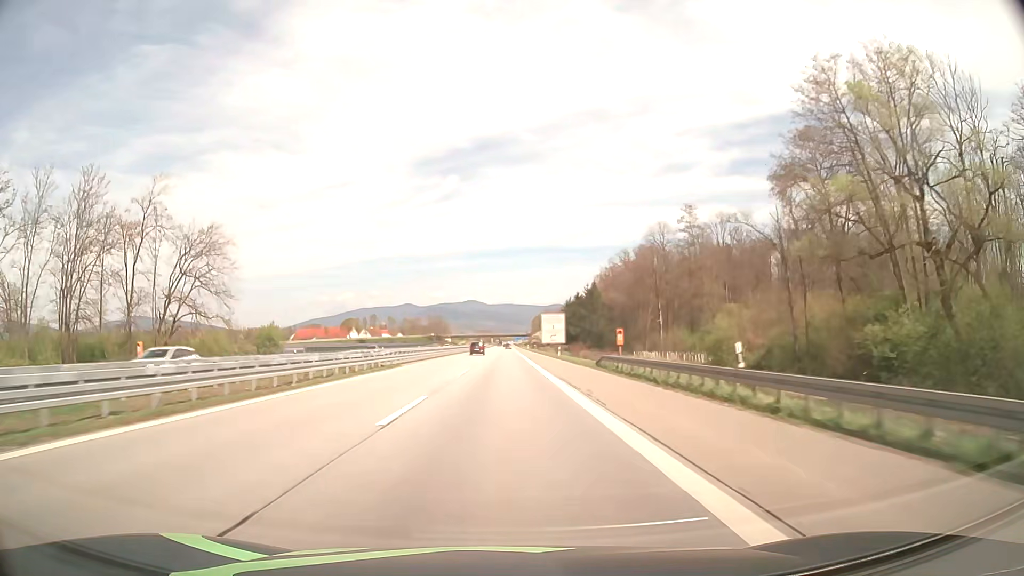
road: motorway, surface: asphalt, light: Day
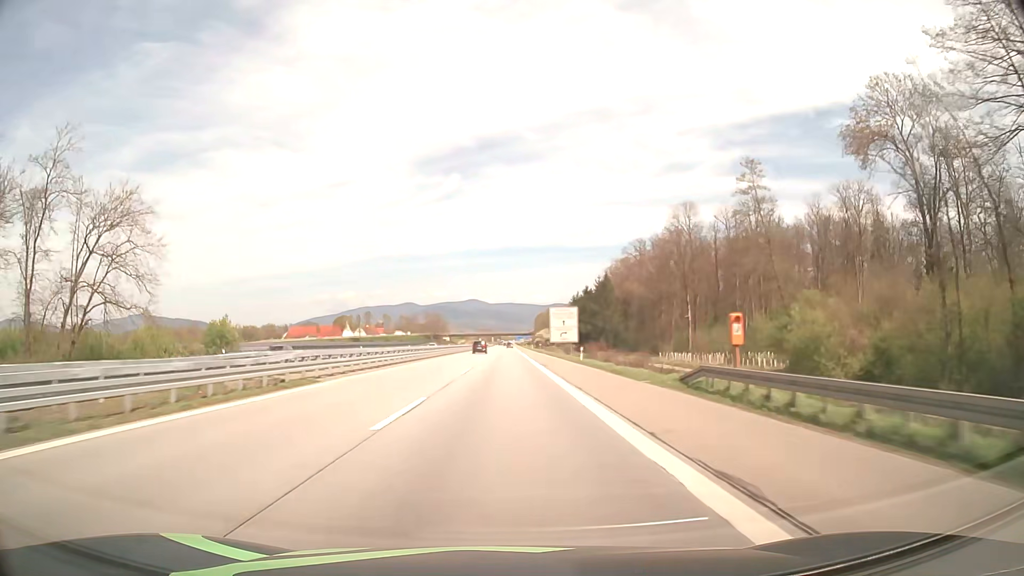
(0.0, +19.2) m; 0°
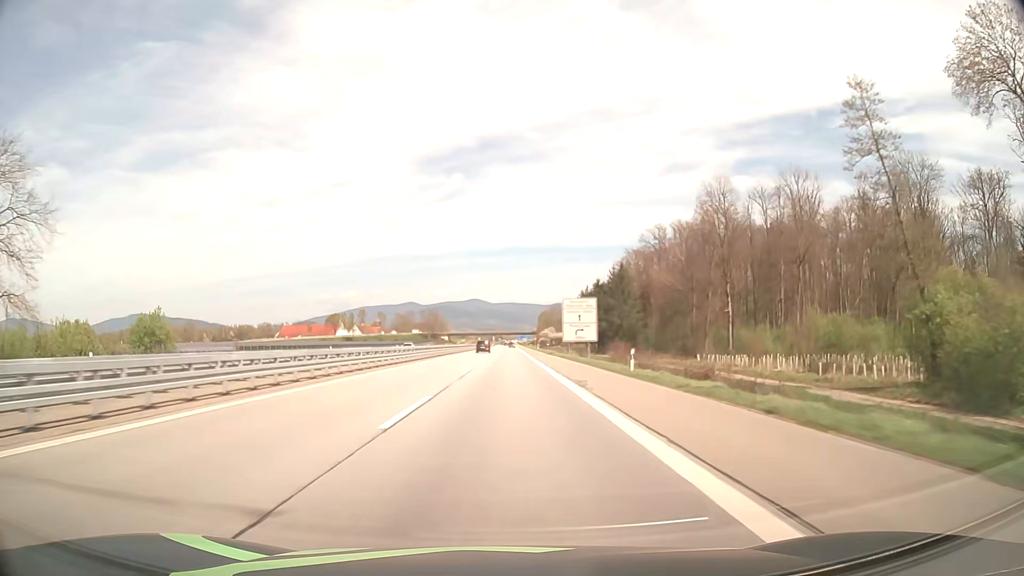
(0.0, +19.2) m; 0°
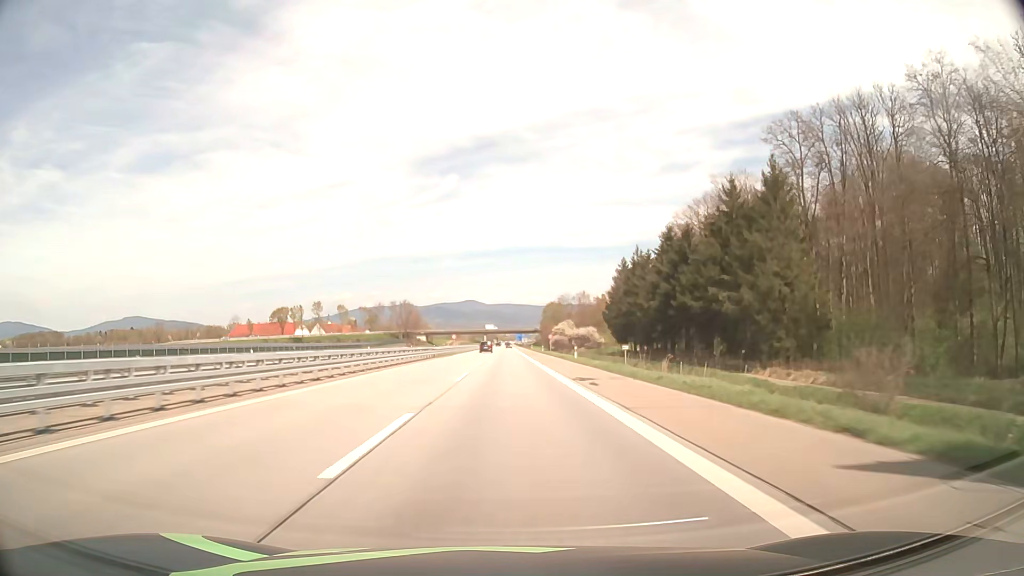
(+0.2, +76.0) m; 0°
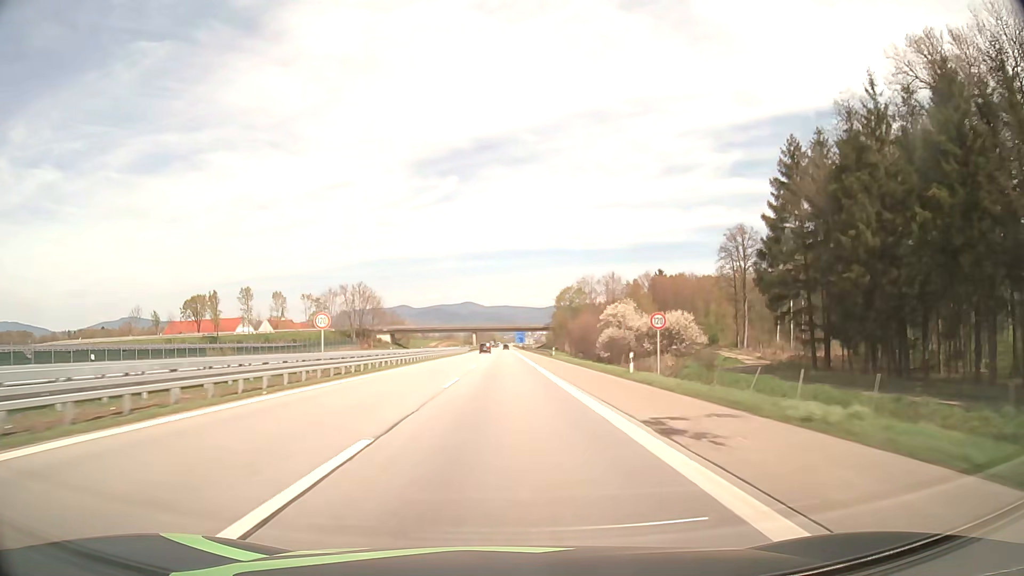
(+0.1, +75.5) m; 0°
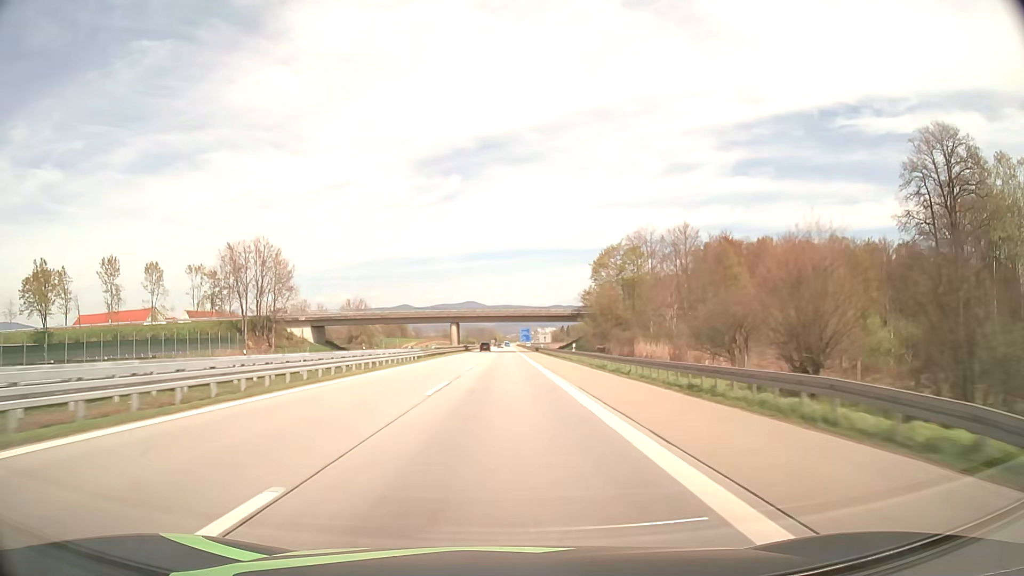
(0.0, +75.7) m; 0°
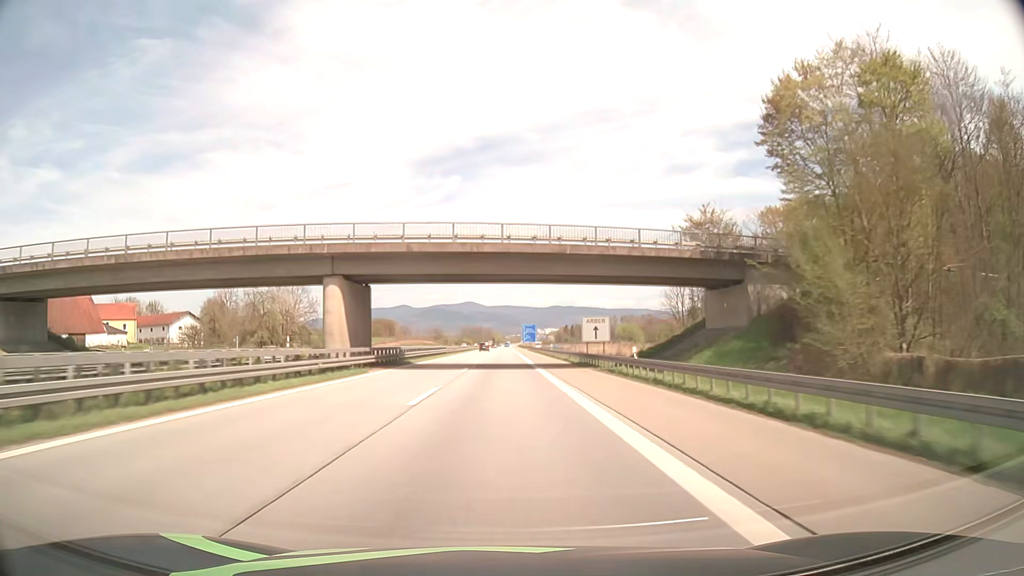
(+0.1, +75.0) m; 0°
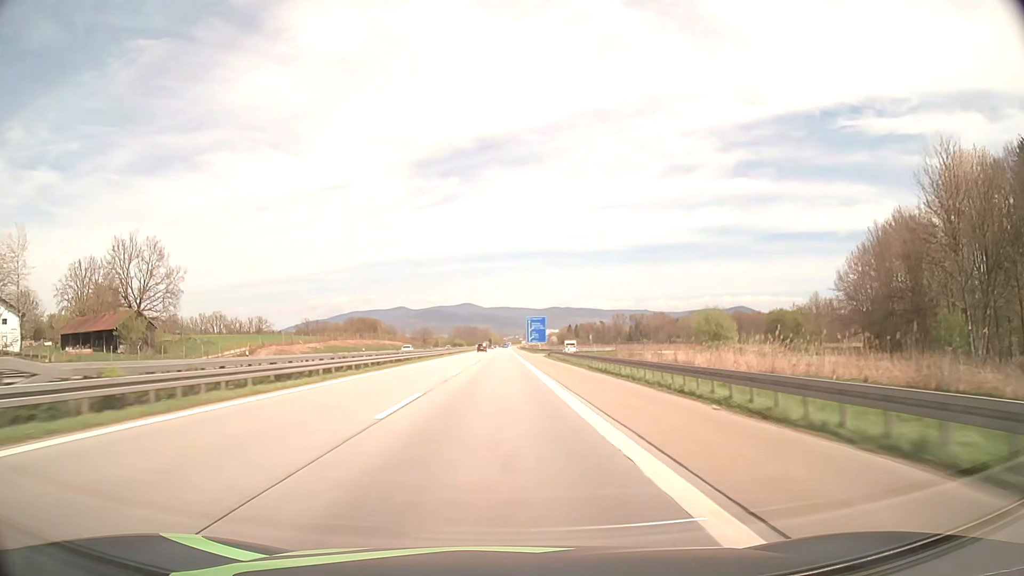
(+0.2, +74.6) m; 0°
(0, +10) (0, +20) (0, +30) (0, +40) (0, +50) (0, +60) (0, +70) (0, +80) (0, +90) (0, +100) m
